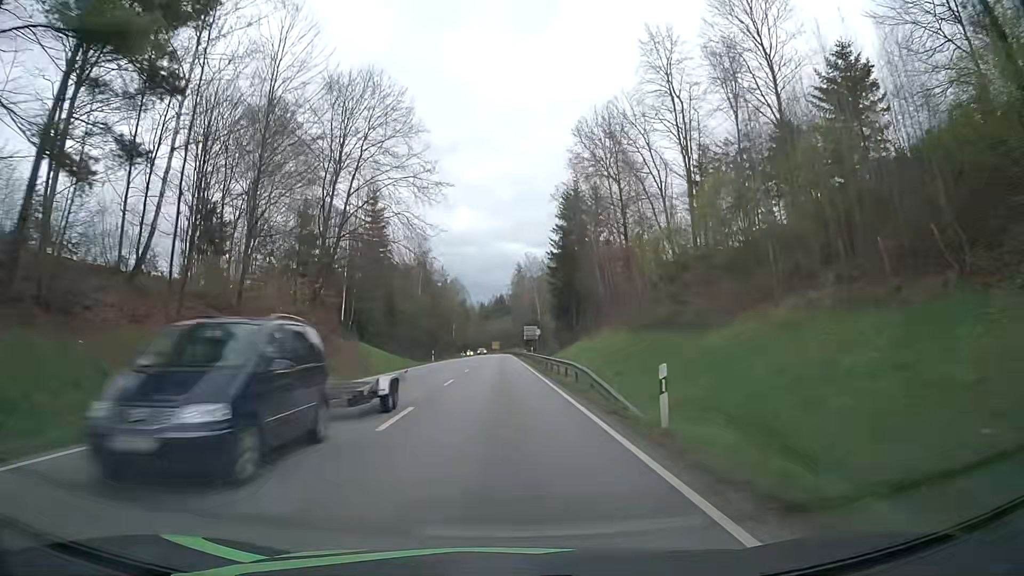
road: primary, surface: asphalt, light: Day
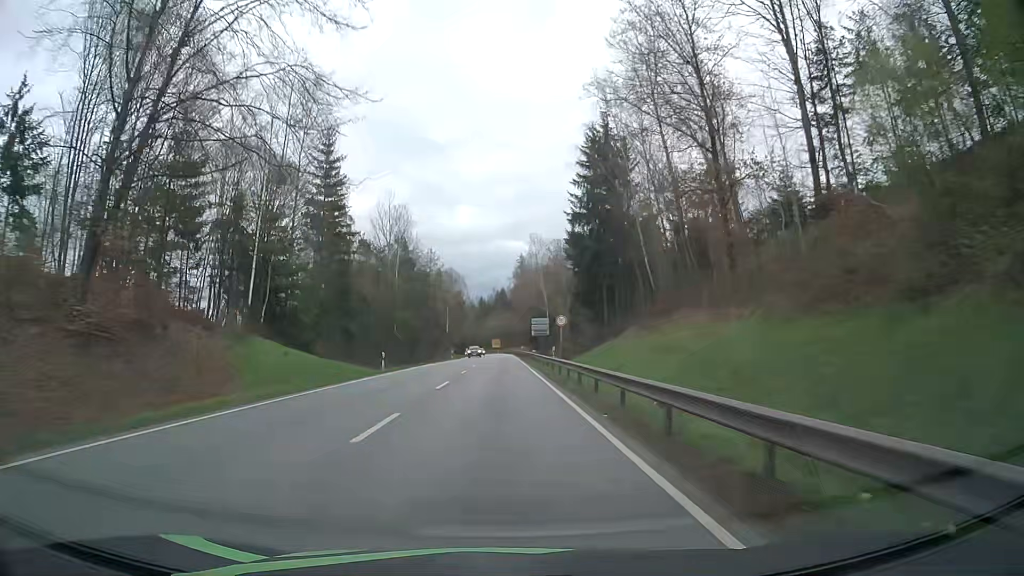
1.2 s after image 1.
(-0.3, +25.7) m; -1°
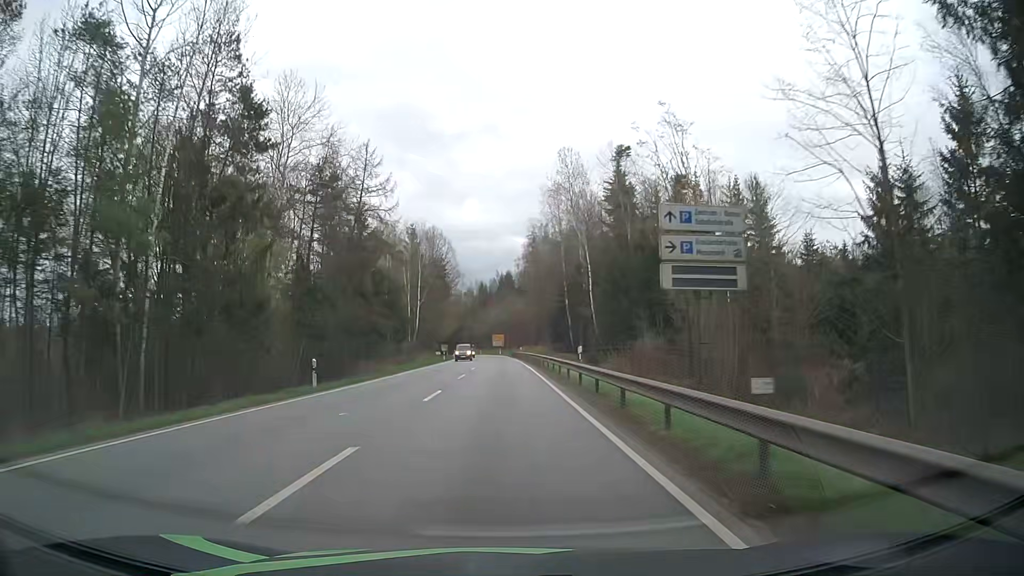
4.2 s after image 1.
(-0.4, +64.3) m; -1°
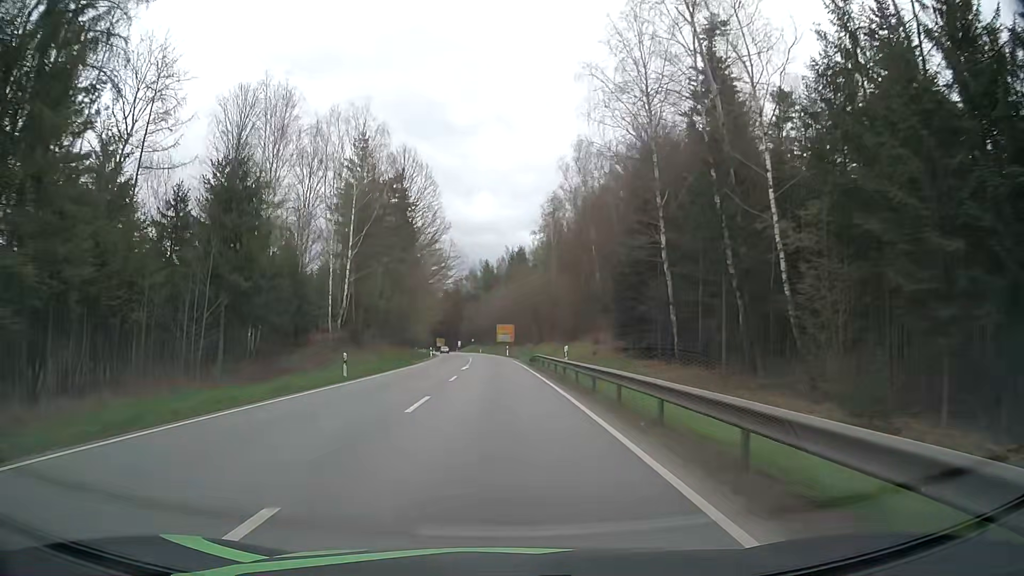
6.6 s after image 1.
(0.0, +51.5) m; 0°
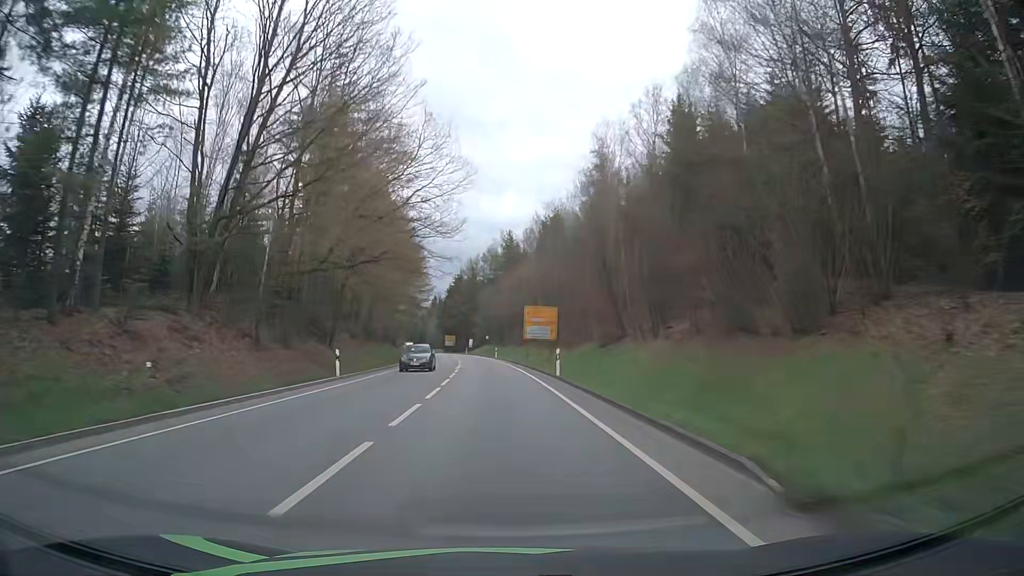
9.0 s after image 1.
(-0.9, +50.7) m; -3°
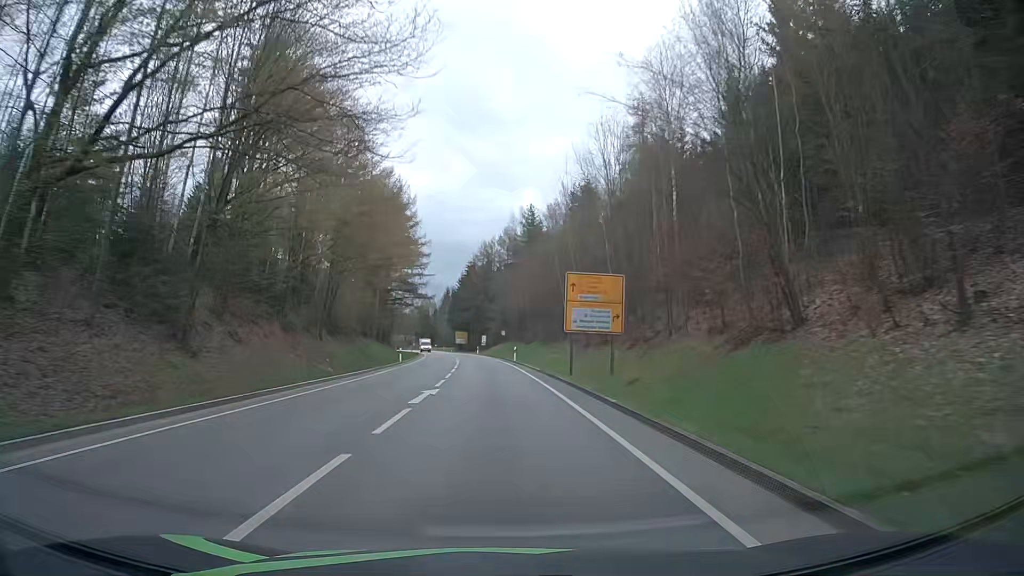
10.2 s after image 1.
(-0.2, +25.1) m; -1°
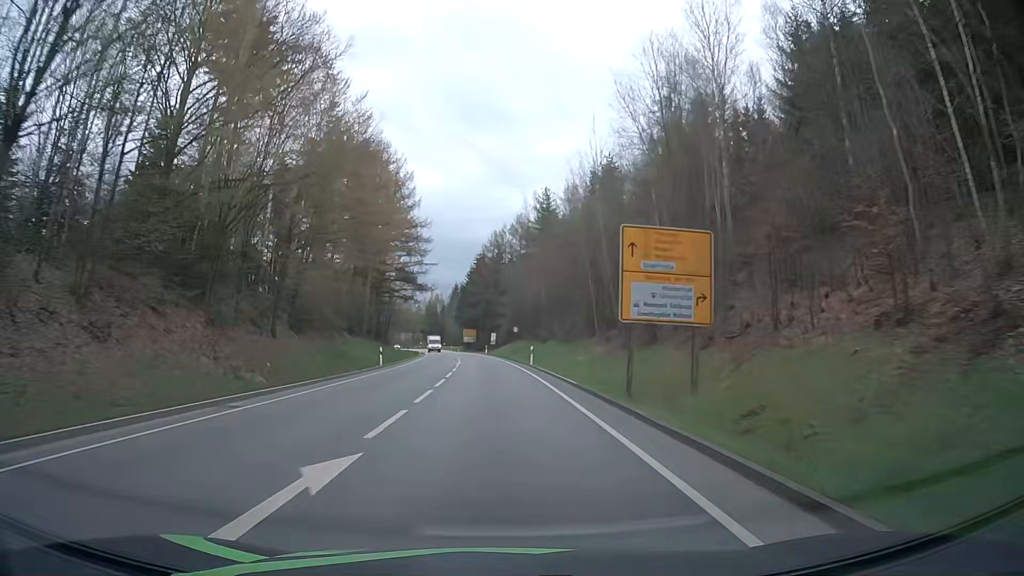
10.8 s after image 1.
(-0.1, +12.5) m; -1°
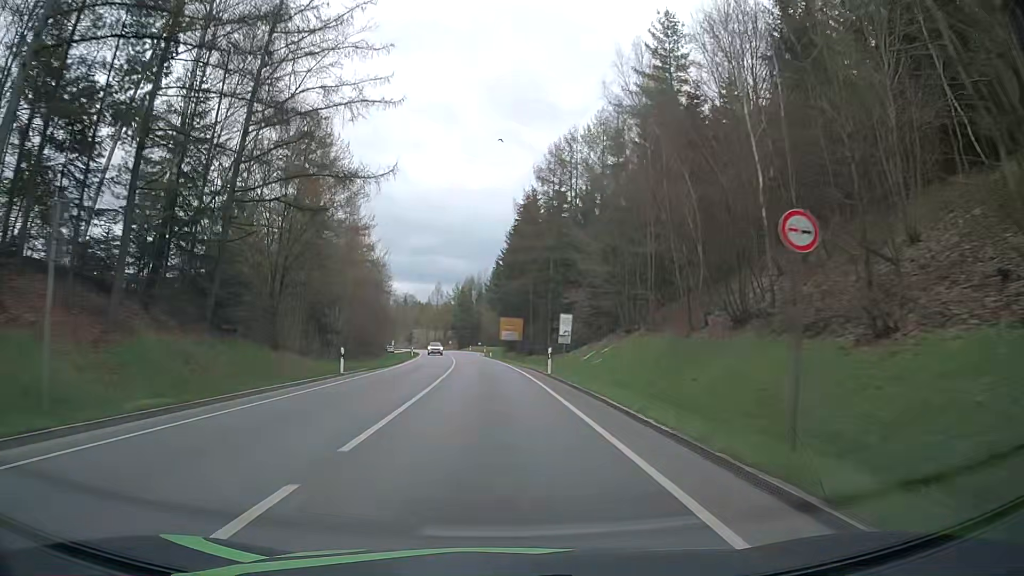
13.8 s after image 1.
(-1.8, +61.6) m; -4°
(0, +10) (0, +20) (-1, +30) (-1, +40) (-2, +50) (-2, +60) (-3, +70) (-4, +80) (-5, +90) (-7, +100) m
